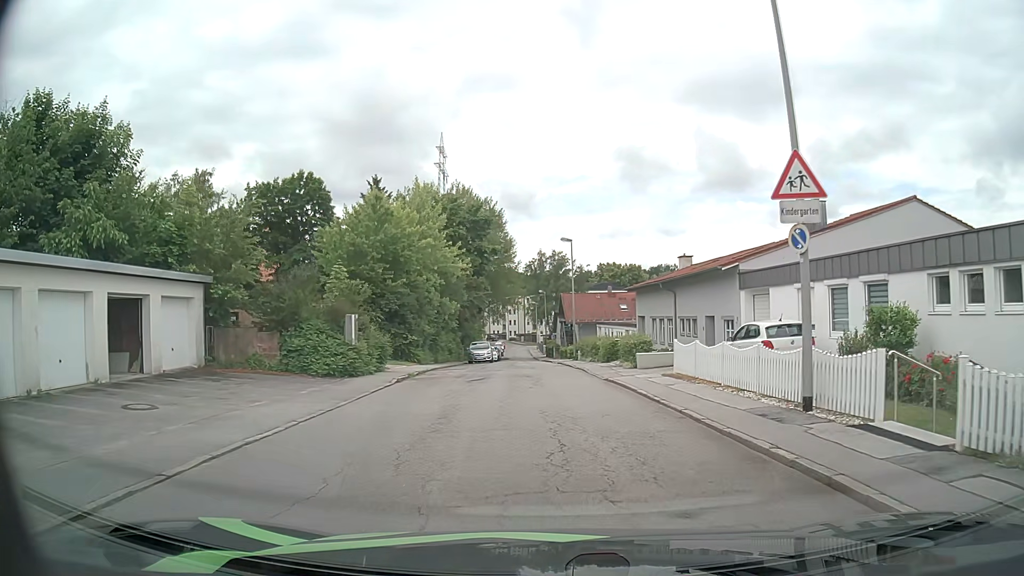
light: Day
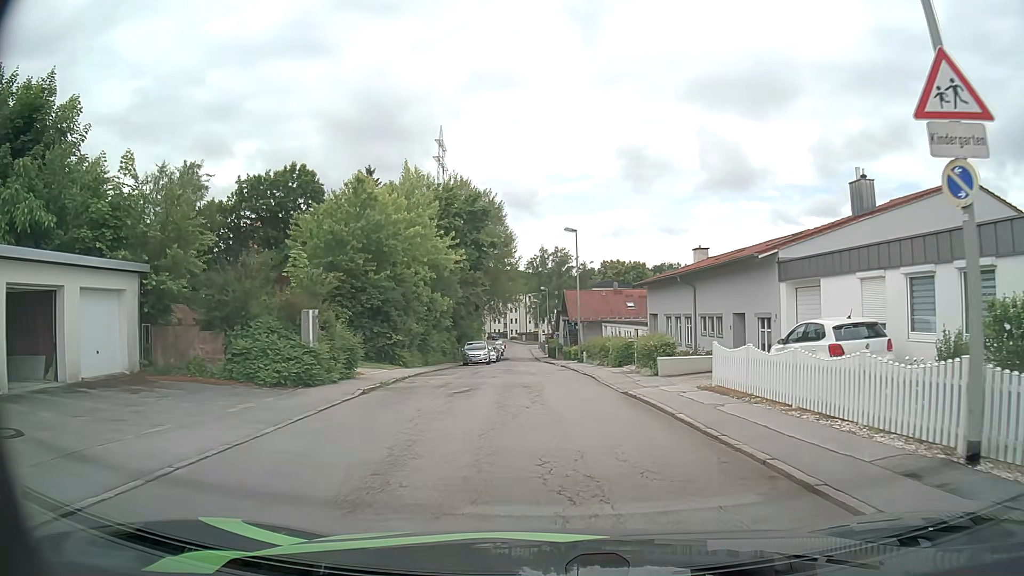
(0.0, +4.1) m; +1°
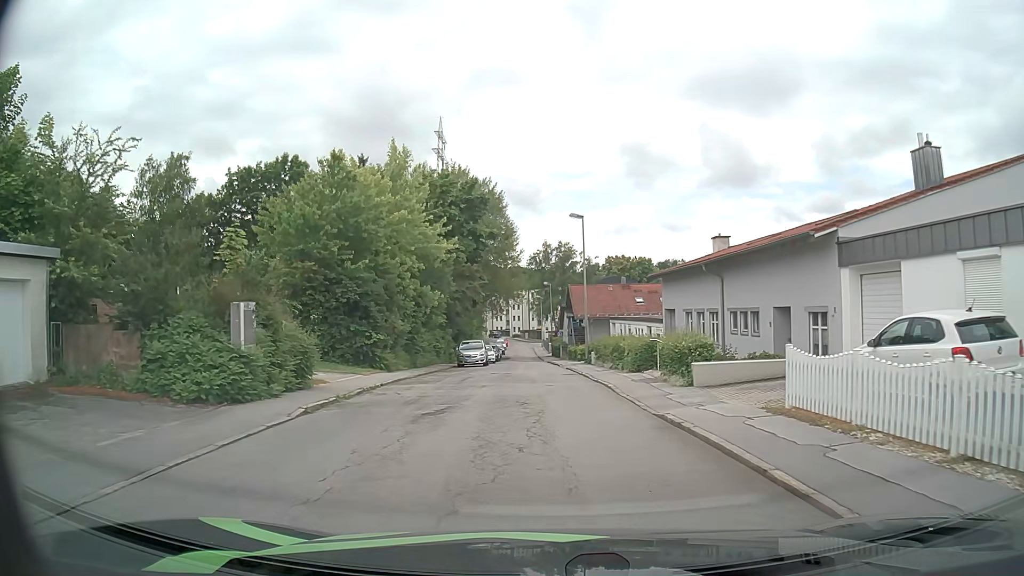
(0.0, +4.3) m; -1°
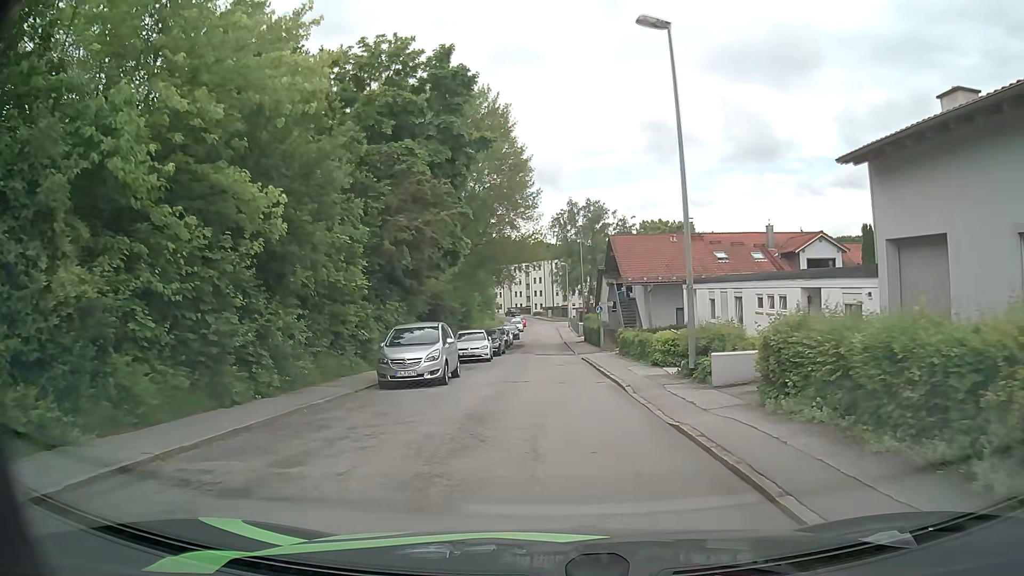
(-0.2, +22.7) m; -2°
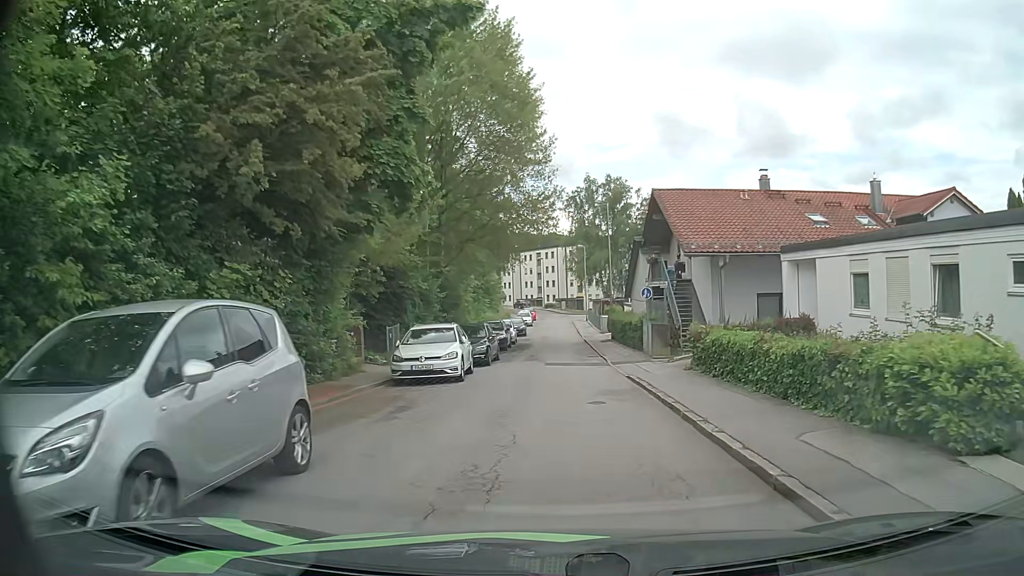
(-0.1, +13.4) m; -1°
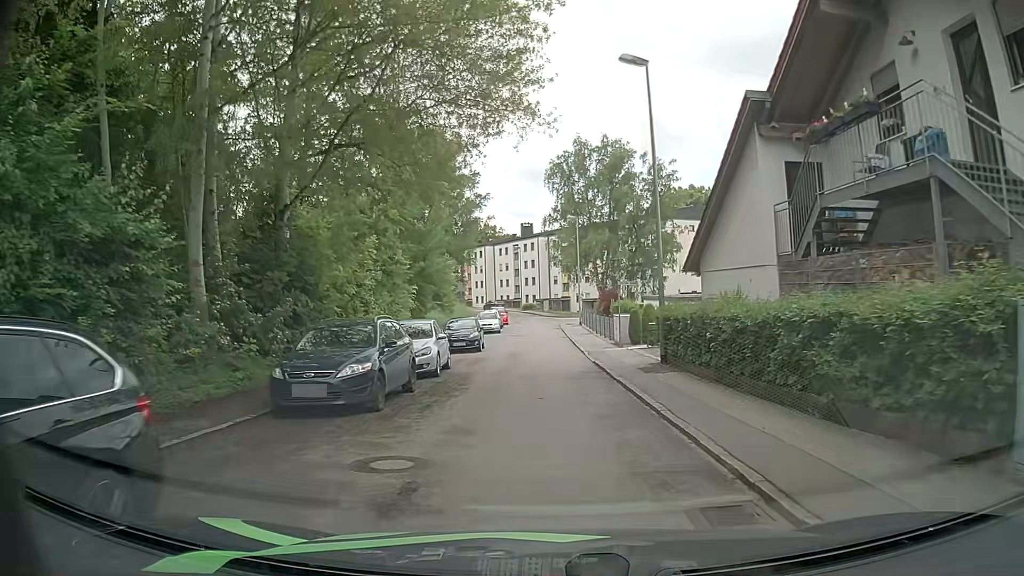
(+0.3, +22.5) m; +1°
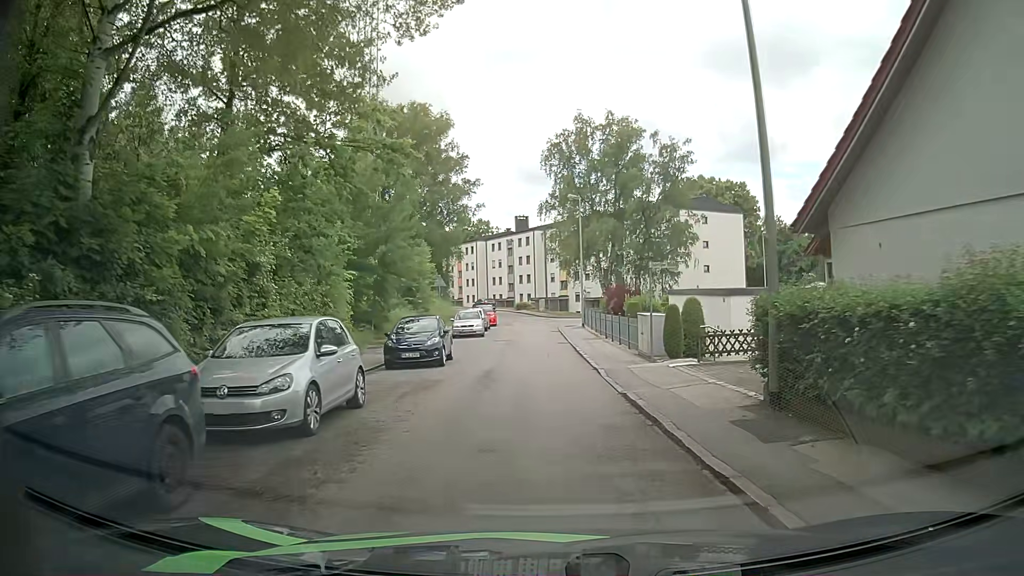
(0.0, +9.0) m; 0°
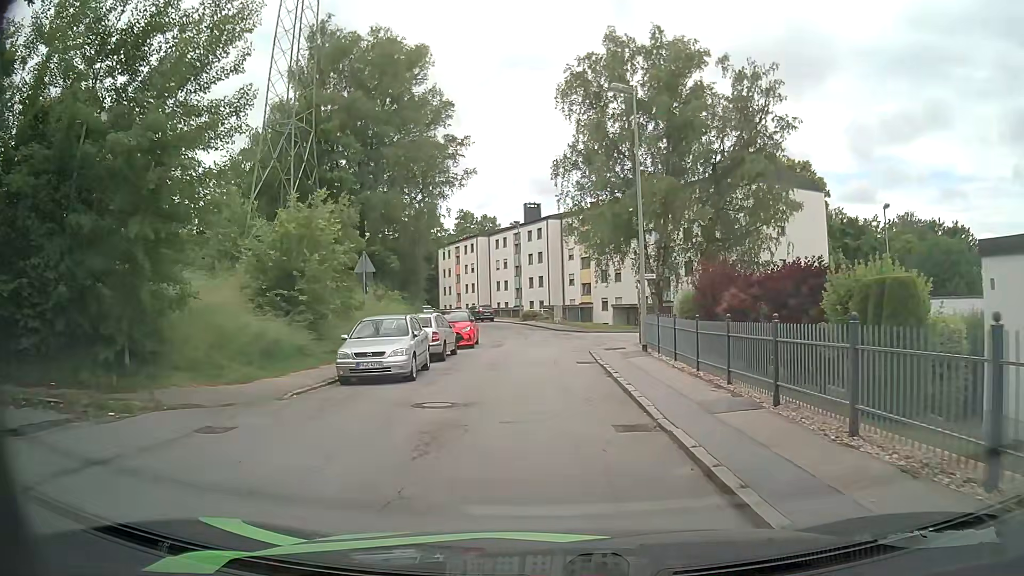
(+0.1, +21.6) m; -1°
(0, +10) (0, +20) (0, +30) (-1, +40) (-4, +50) (-8, +59) (-13, +68) (-18, +76) (-24, +84) (-31, +91) m
